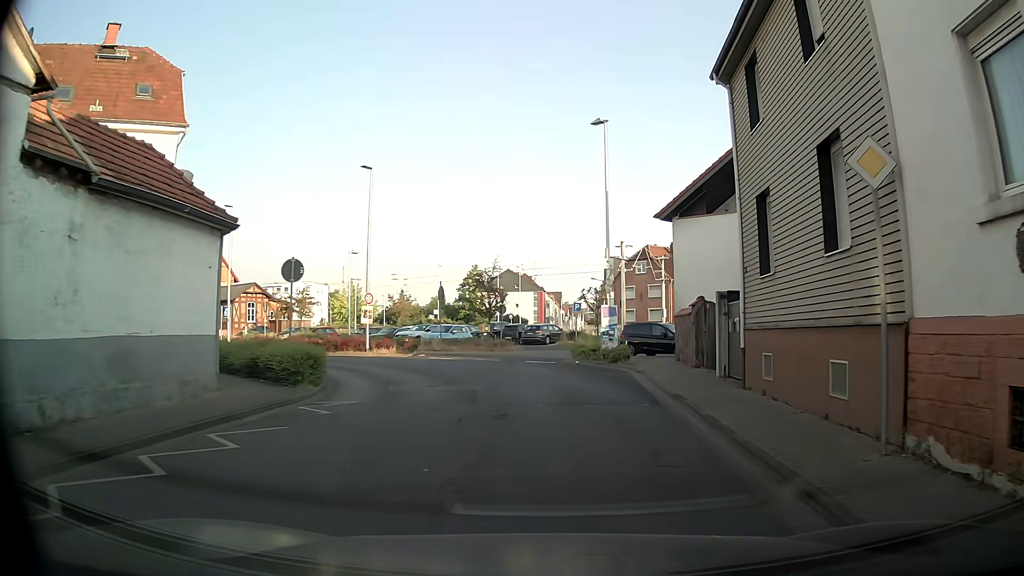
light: Day
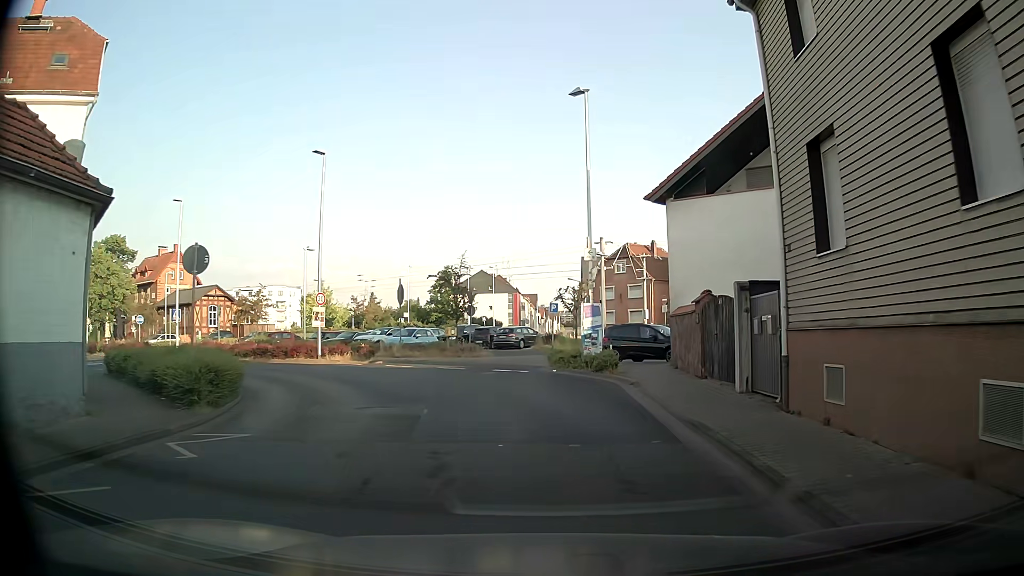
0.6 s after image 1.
(-0.1, +3.9) m; 0°
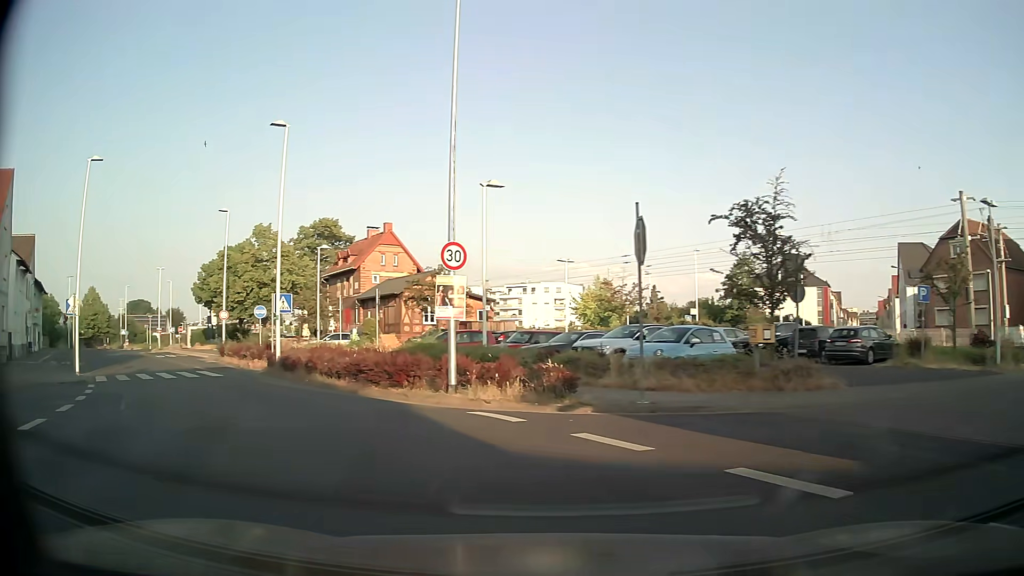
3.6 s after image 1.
(-2.4, +18.2) m; -26°
(-2, +10) (-8, +18) (-14, +26) (-20, +33) (-27, +41) (-33, +49) (-39, +57) (-45, +65) (-50, +74) (-53, +83) m
